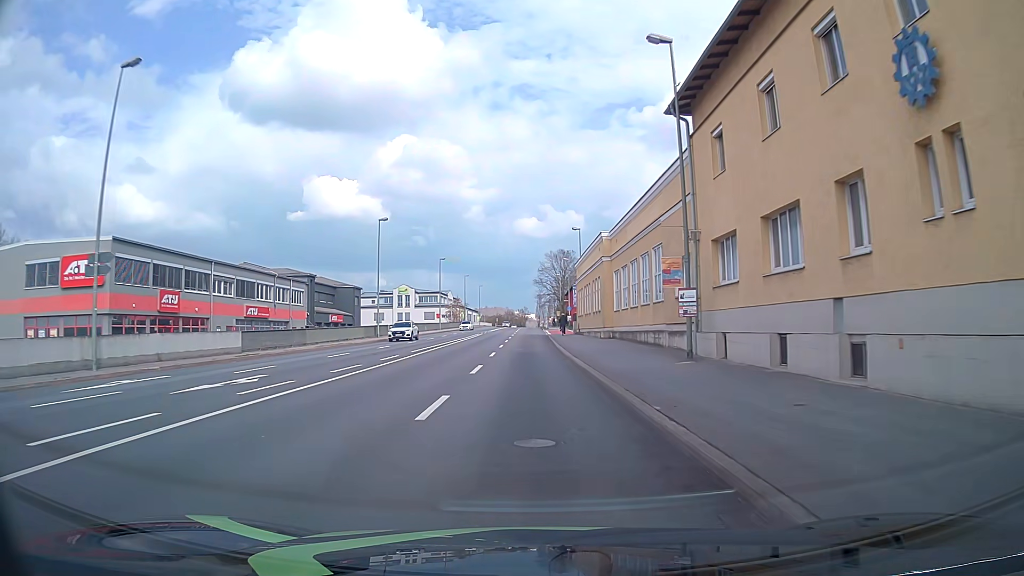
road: primary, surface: asphalt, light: Day
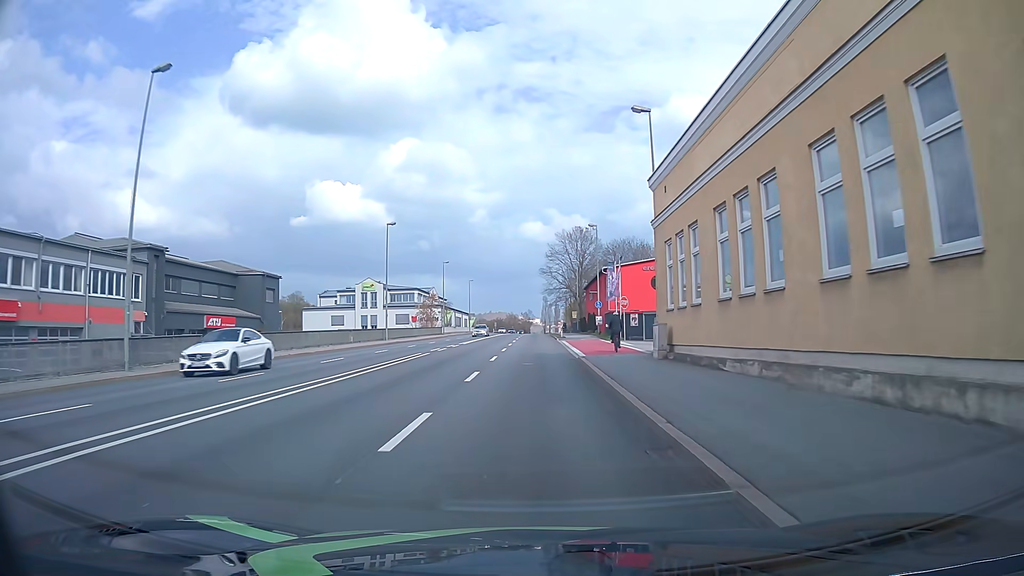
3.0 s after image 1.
(-0.4, +38.2) m; -1°
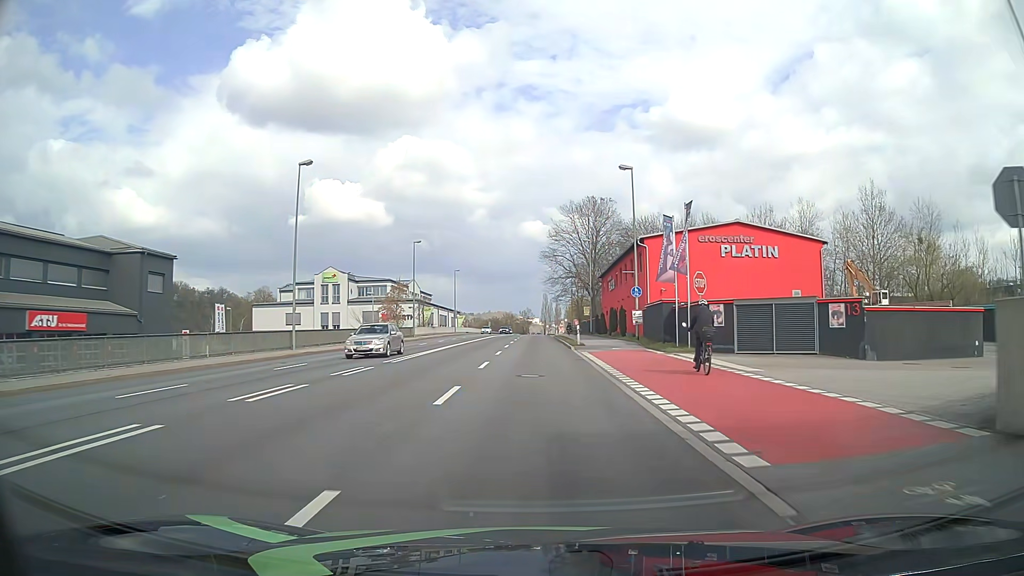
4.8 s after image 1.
(0.0, +23.1) m; 0°
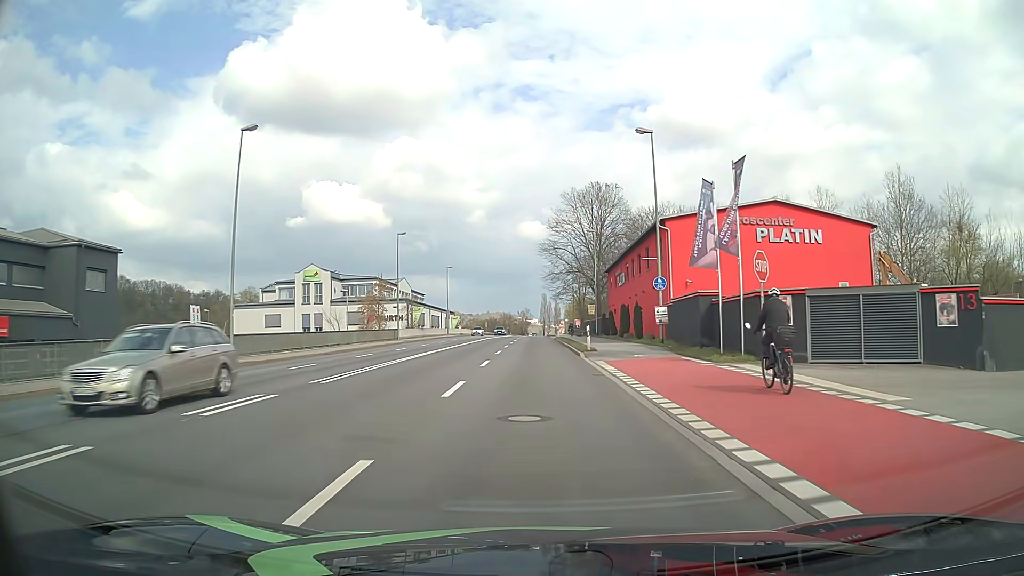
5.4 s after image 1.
(0.0, +7.7) m; 0°
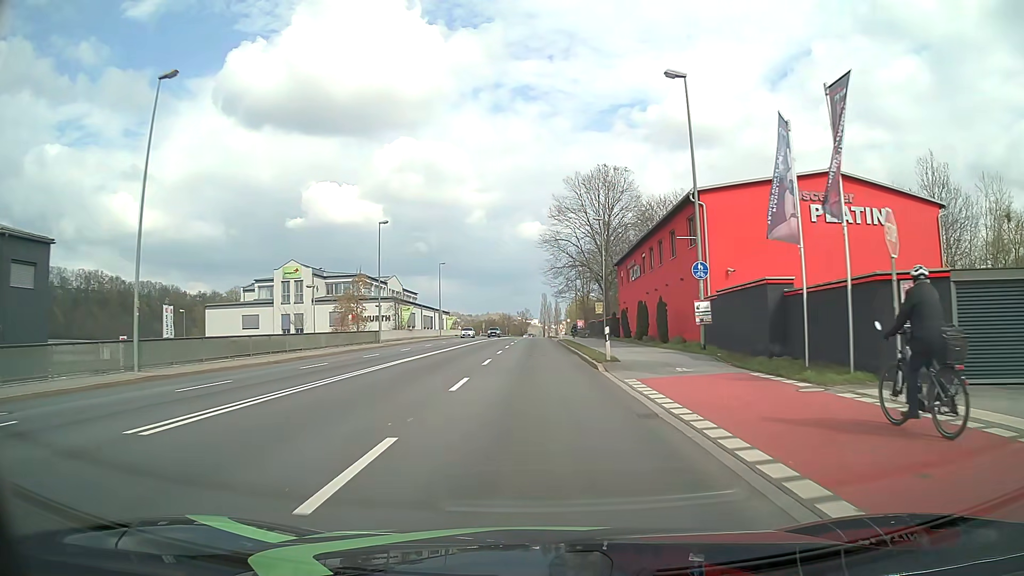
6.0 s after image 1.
(0.0, +7.7) m; 0°
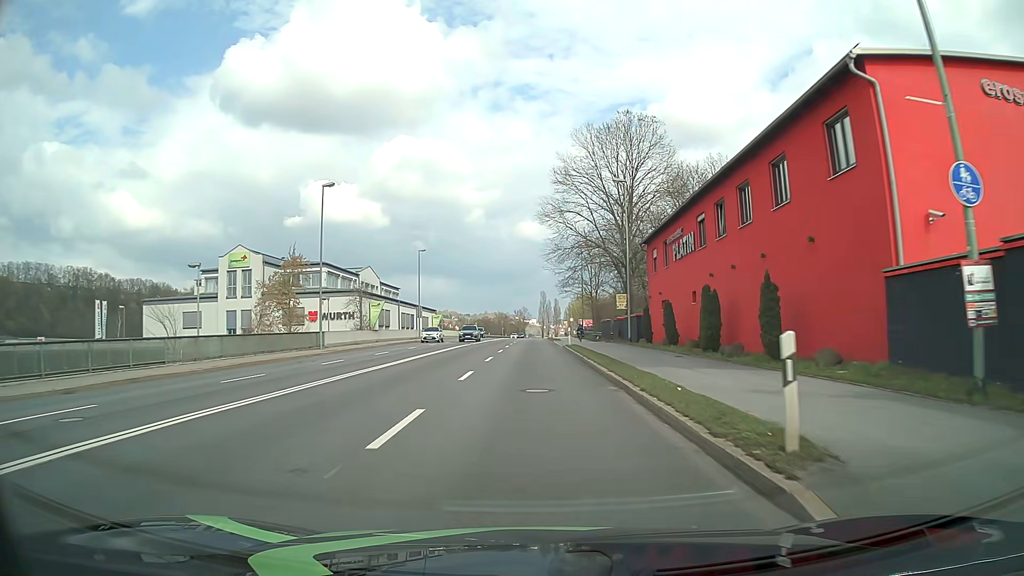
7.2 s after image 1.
(-0.1, +15.5) m; 0°
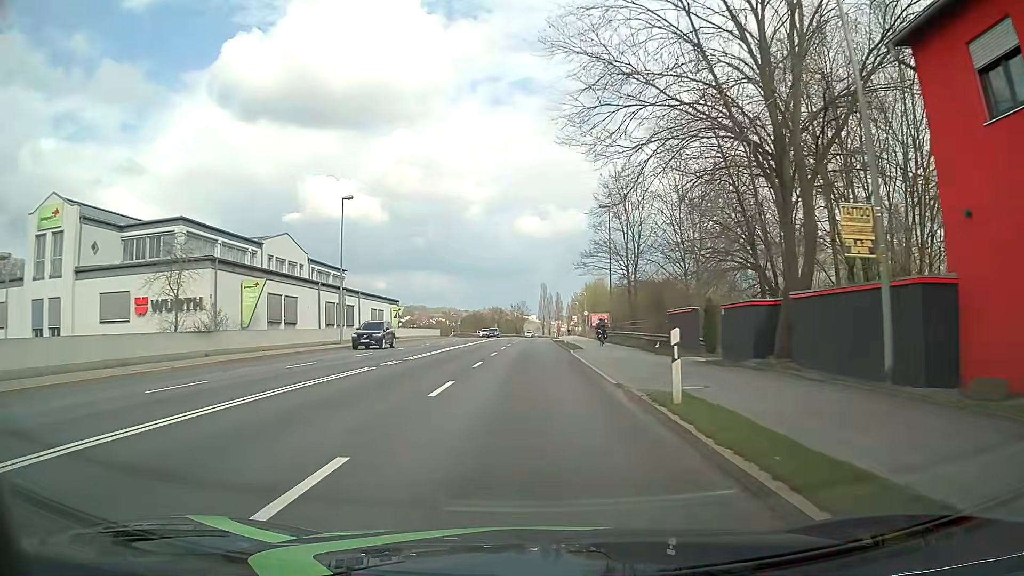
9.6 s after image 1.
(0.0, +31.1) m; 0°
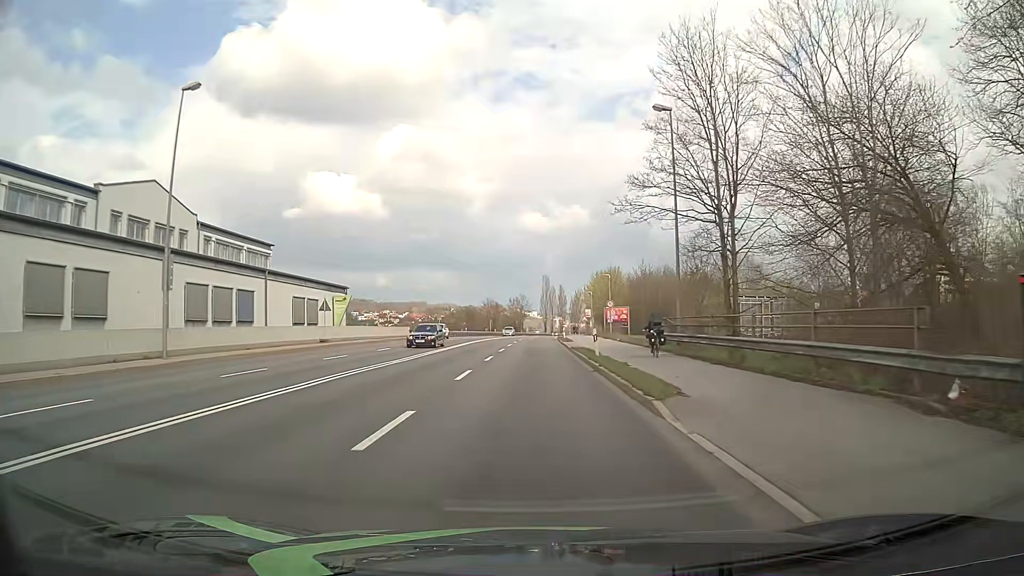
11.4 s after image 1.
(-0.1, +23.5) m; 0°
(0, +10) (0, +20) (0, +30) (0, +40) (0, +50) (0, +60) (0, +70) (0, +80) (+1, +90) (+1, +100) m
